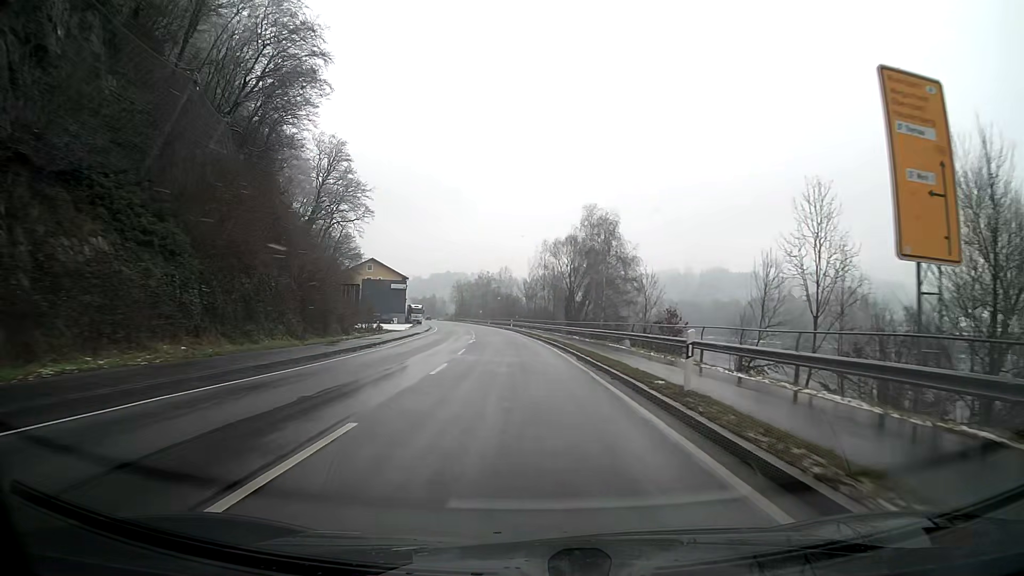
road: primary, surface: asphalt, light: Day
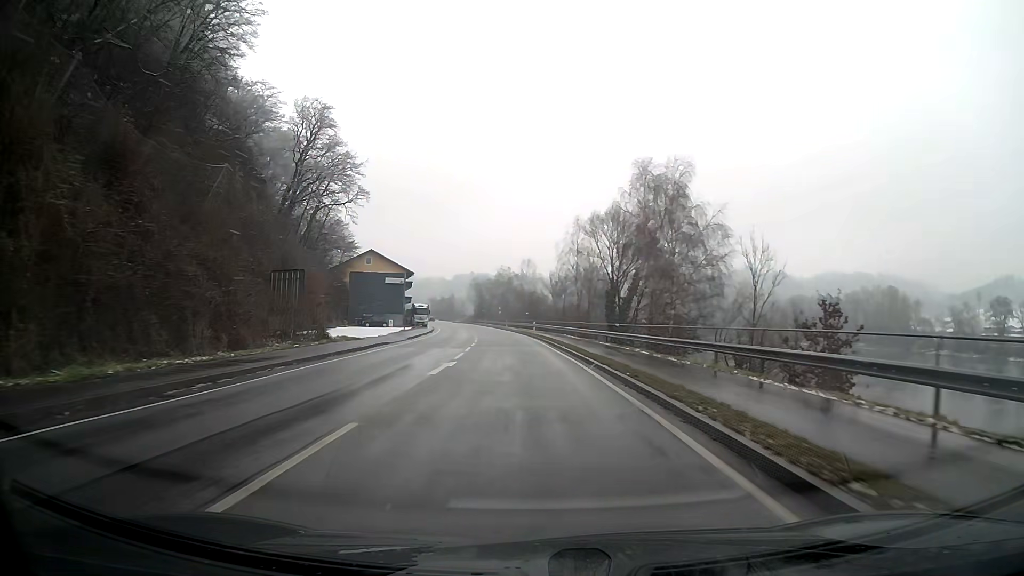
(-0.4, +21.6) m; -2°
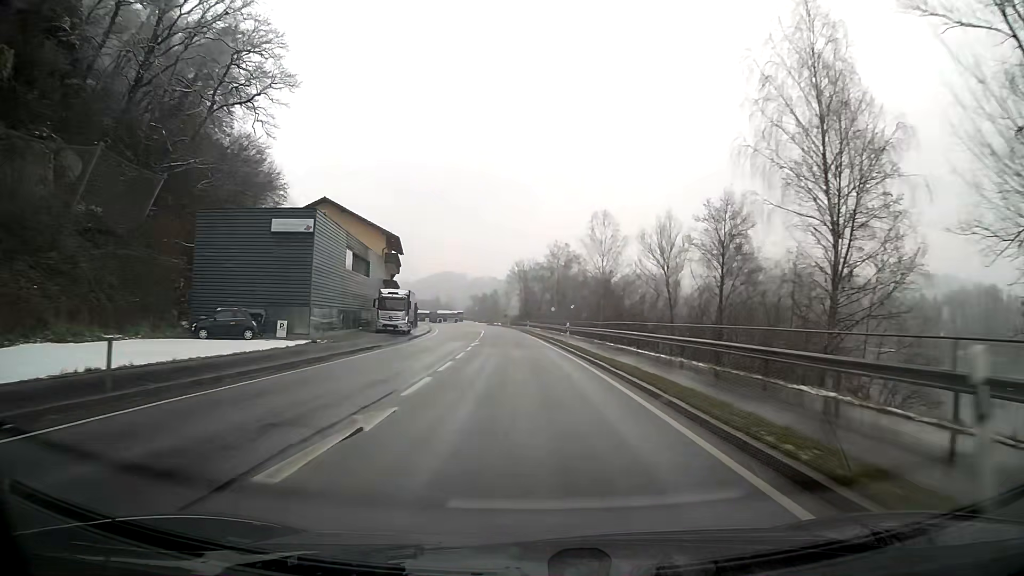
(-2.3, +53.9) m; -5°
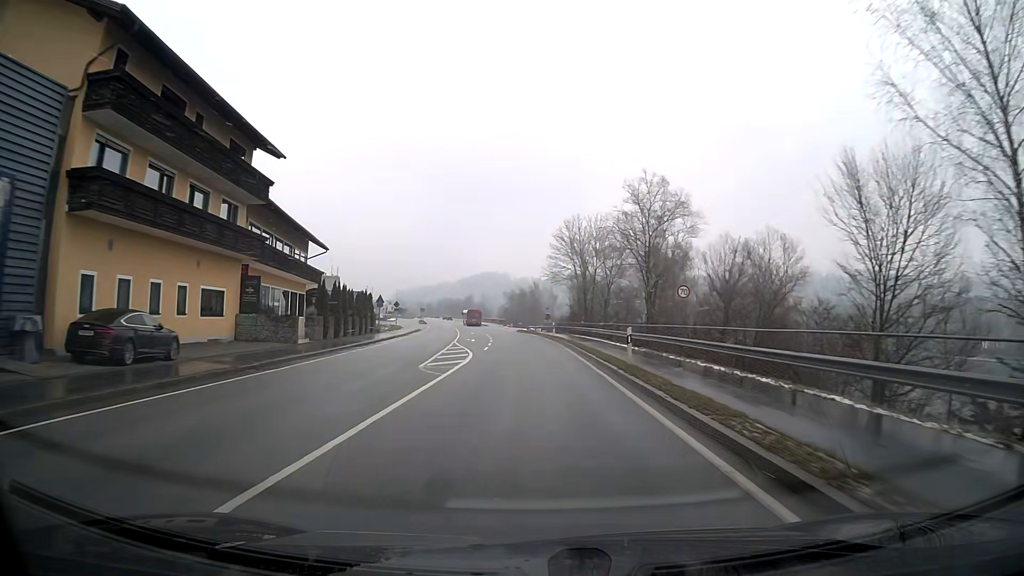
(-1.7, +54.0) m; -3°
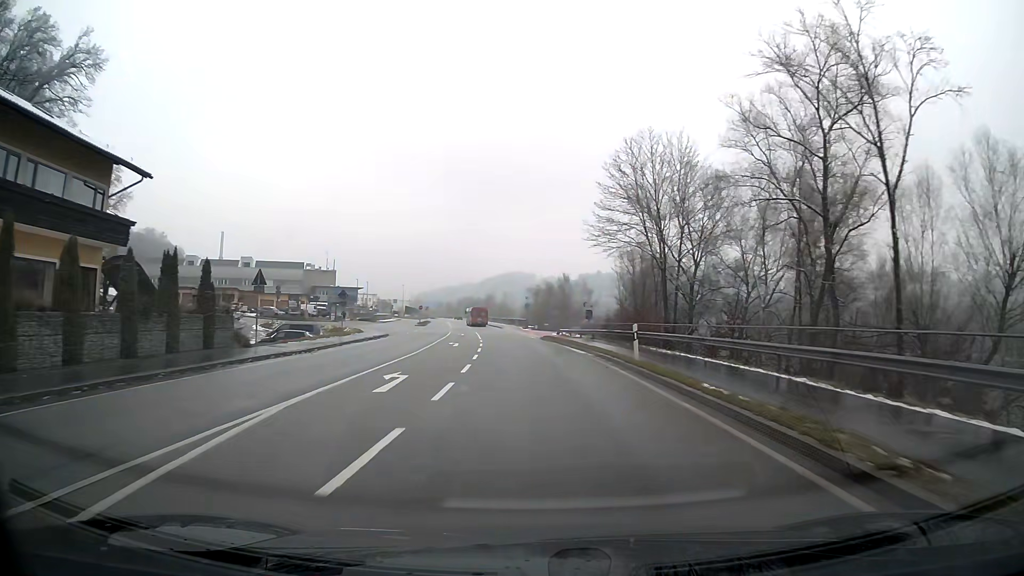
(-0.6, +32.4) m; -2°
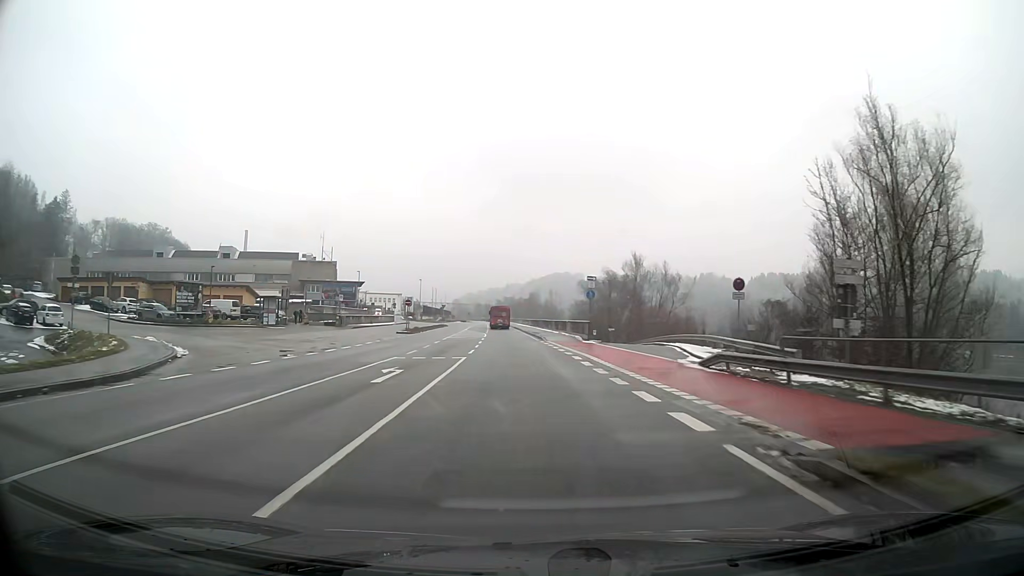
(-1.4, +43.1) m; -4°
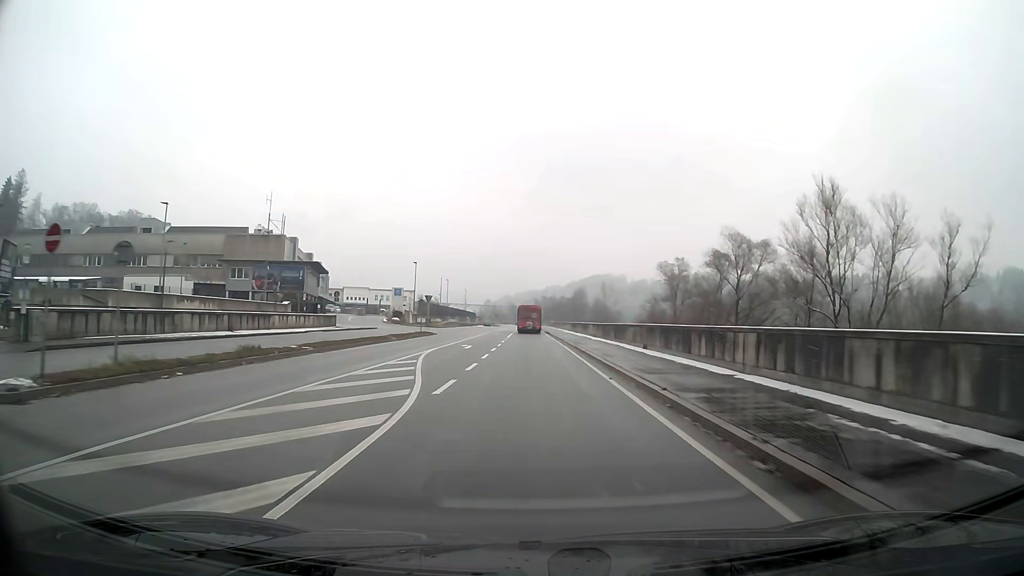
(-1.8, +53.8) m; -3°
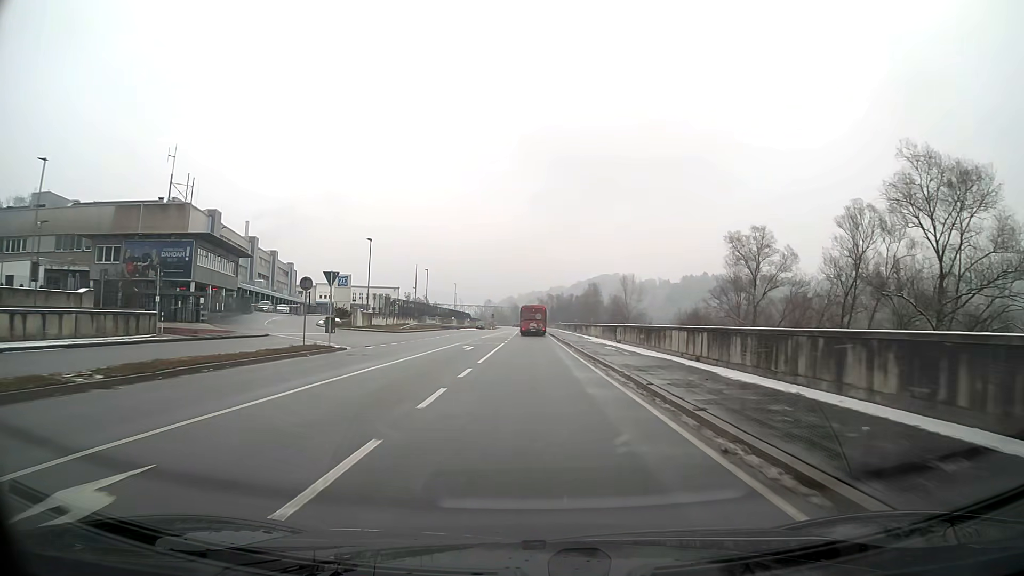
(-0.1, +32.2) m; 0°
